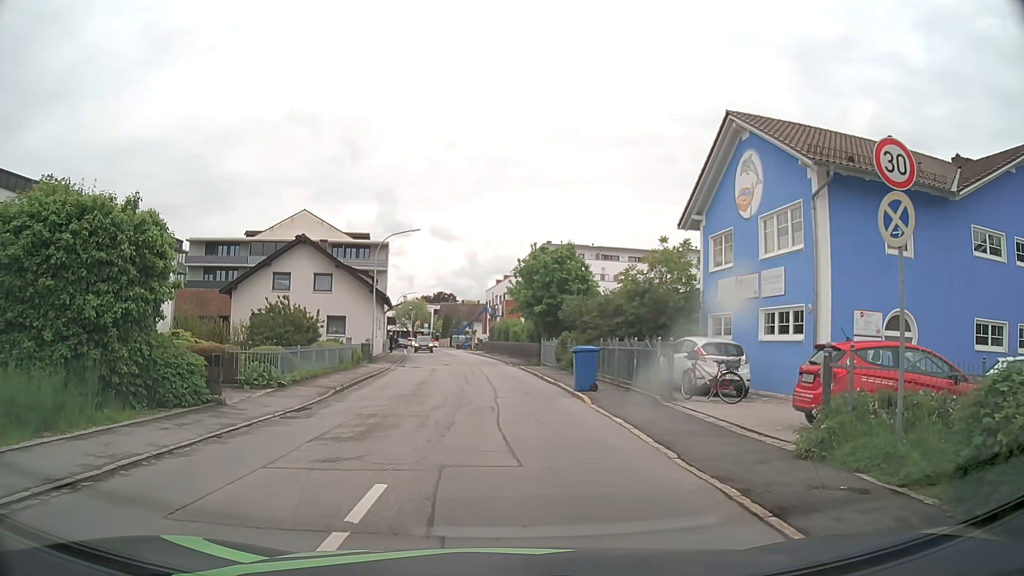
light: Day
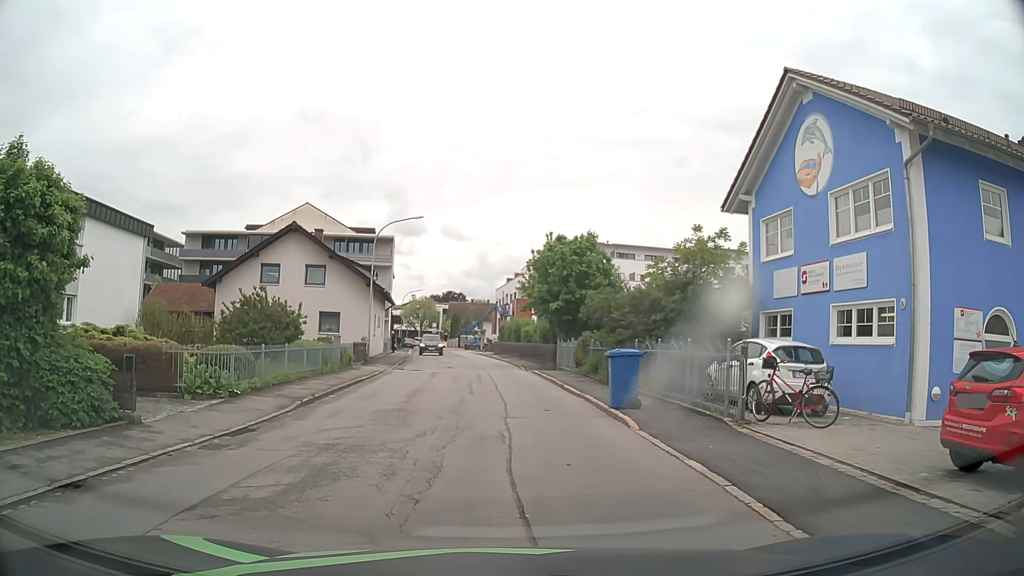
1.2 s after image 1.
(0.0, +3.9) m; -1°
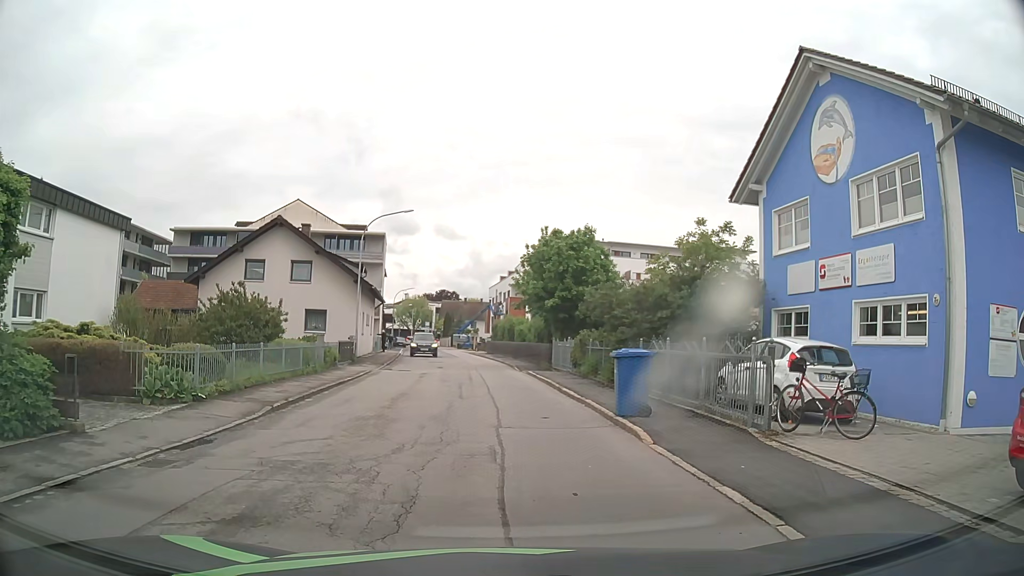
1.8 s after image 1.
(0.0, +1.4) m; -1°
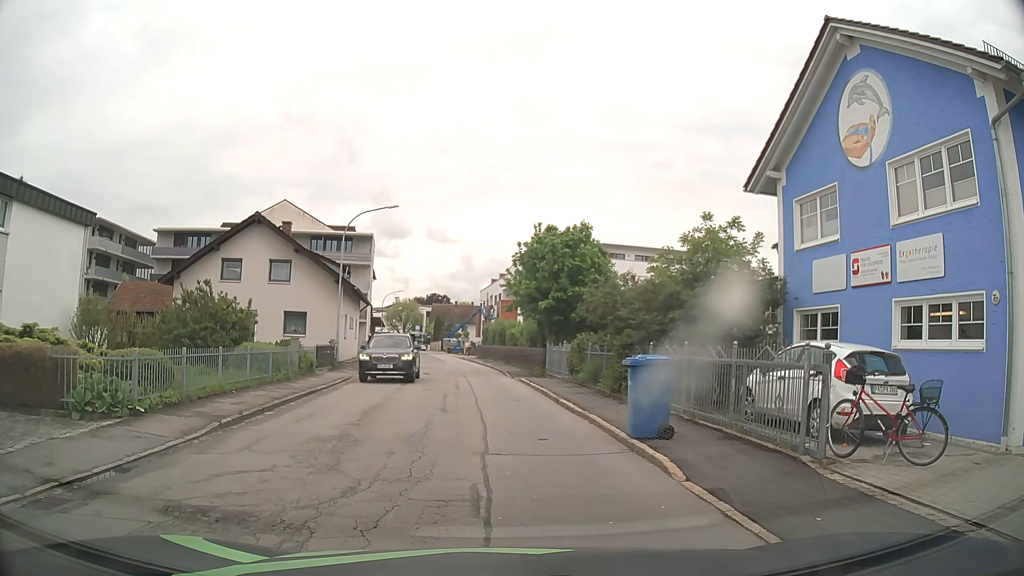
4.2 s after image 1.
(0.0, +2.0) m; 0°
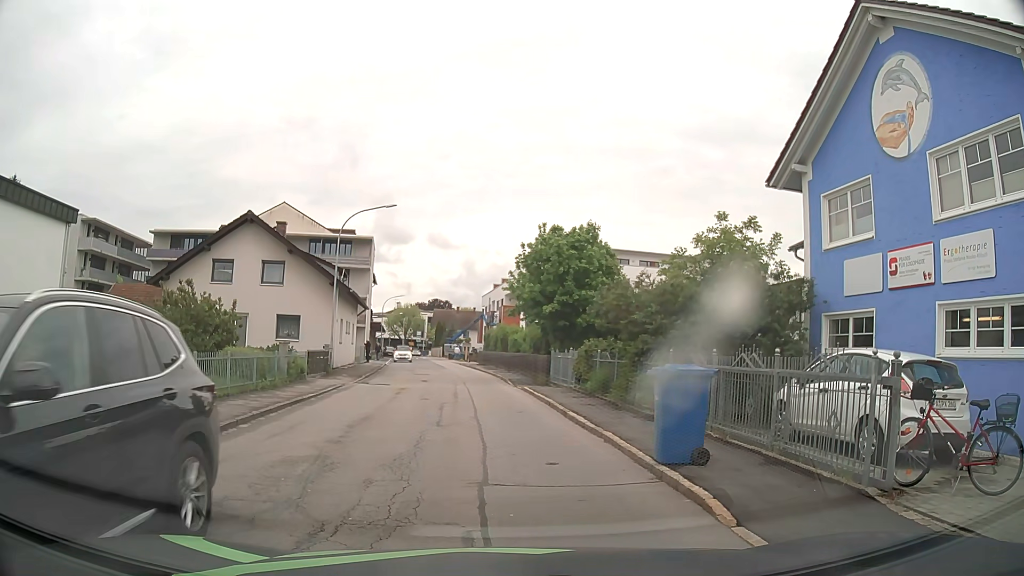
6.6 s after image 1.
(0.0, +1.5) m; 0°
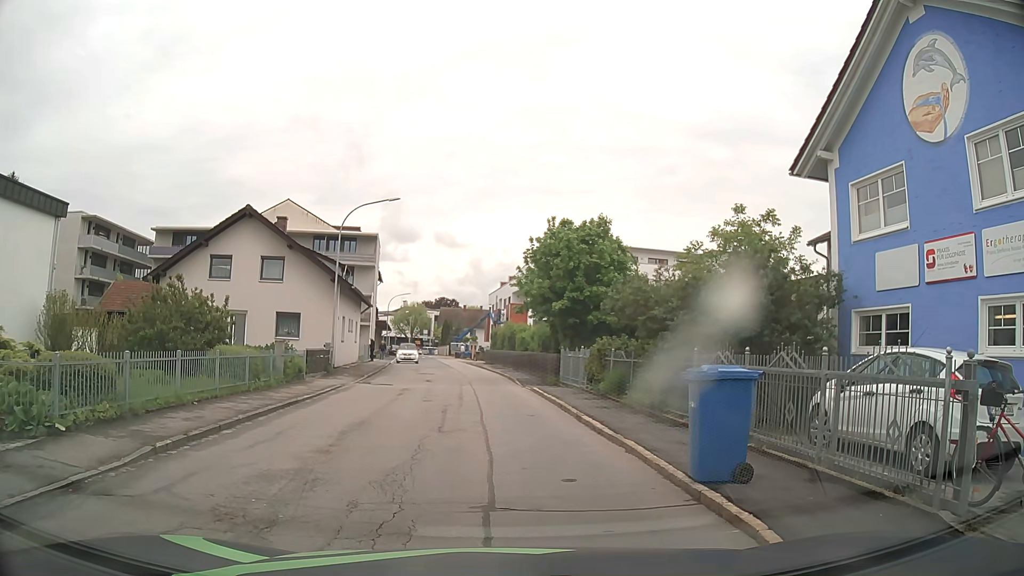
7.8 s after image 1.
(0.0, +1.1) m; +1°
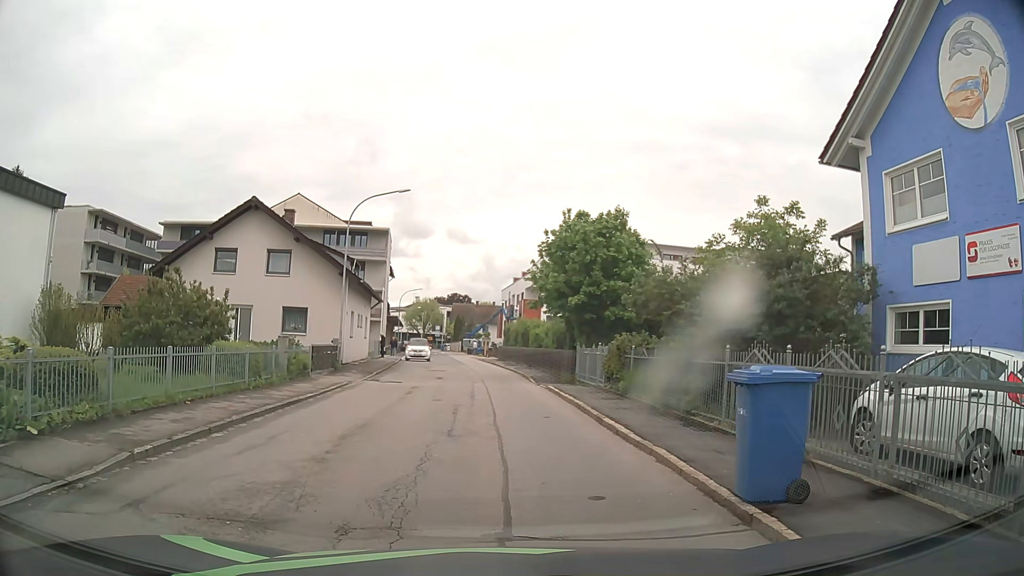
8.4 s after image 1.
(0.0, +1.0) m; 0°
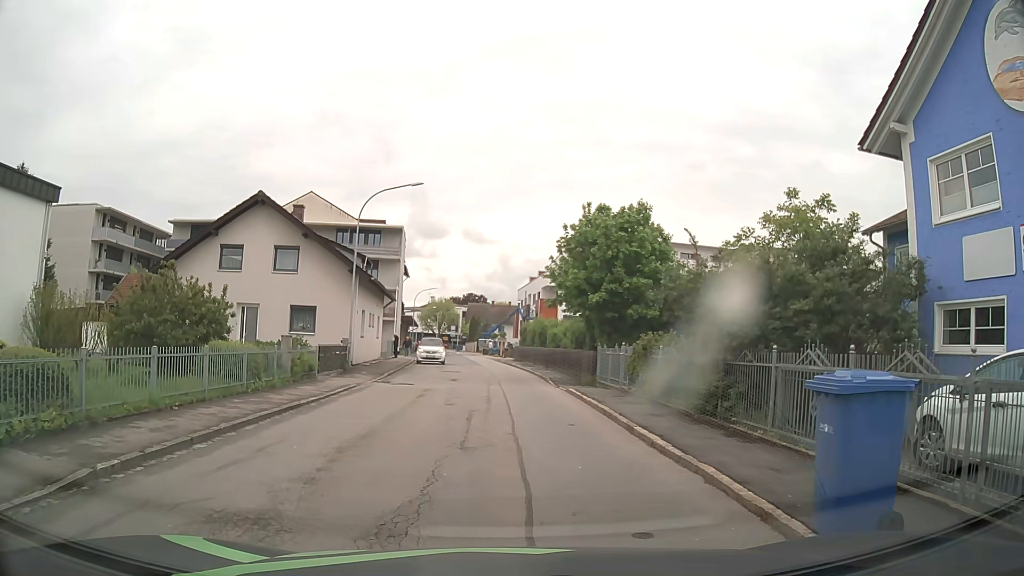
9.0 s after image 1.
(0.0, +1.2) m; -2°
